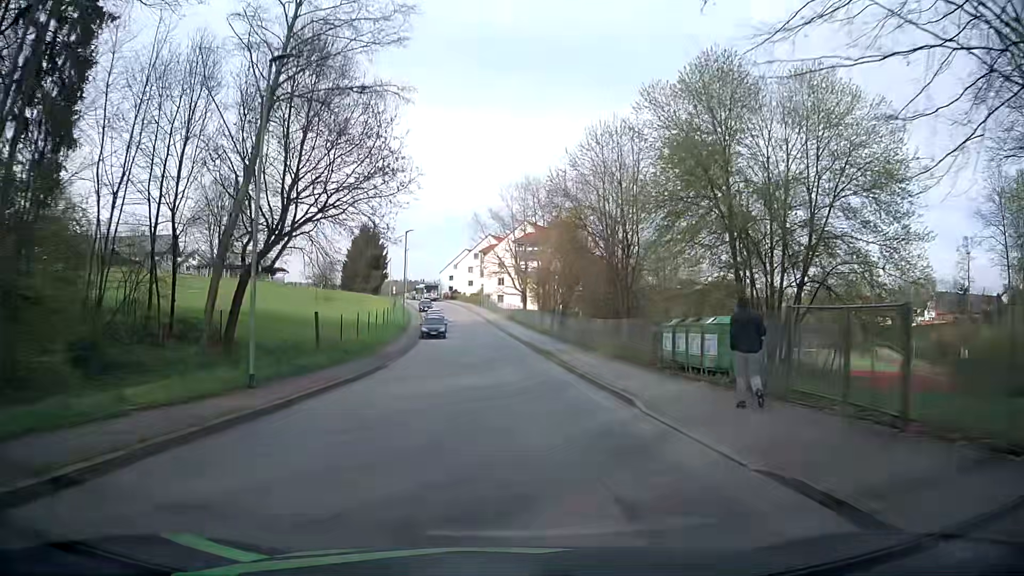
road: unclassified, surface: asphalt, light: Day
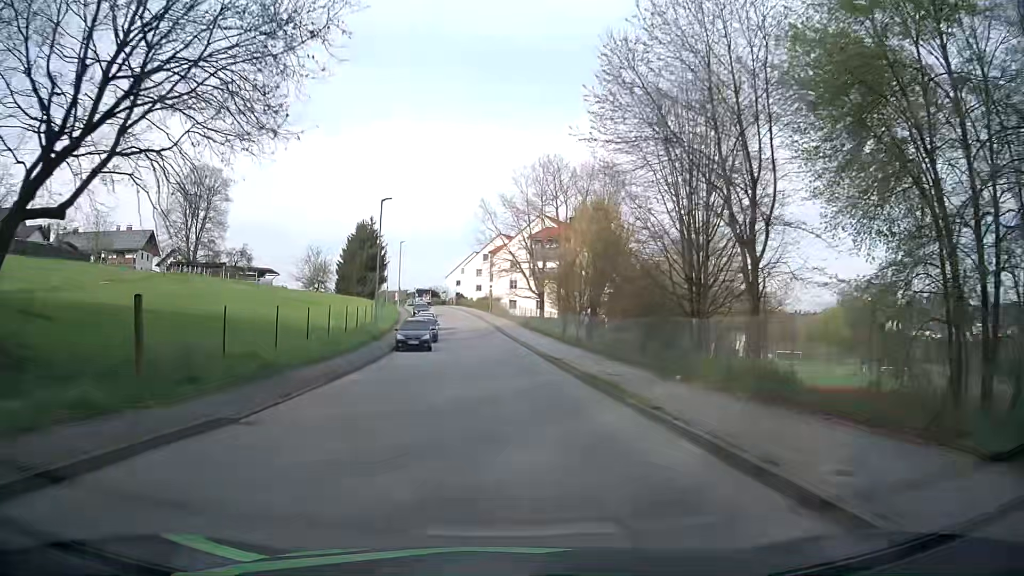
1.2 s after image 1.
(+0.2, +15.3) m; 0°
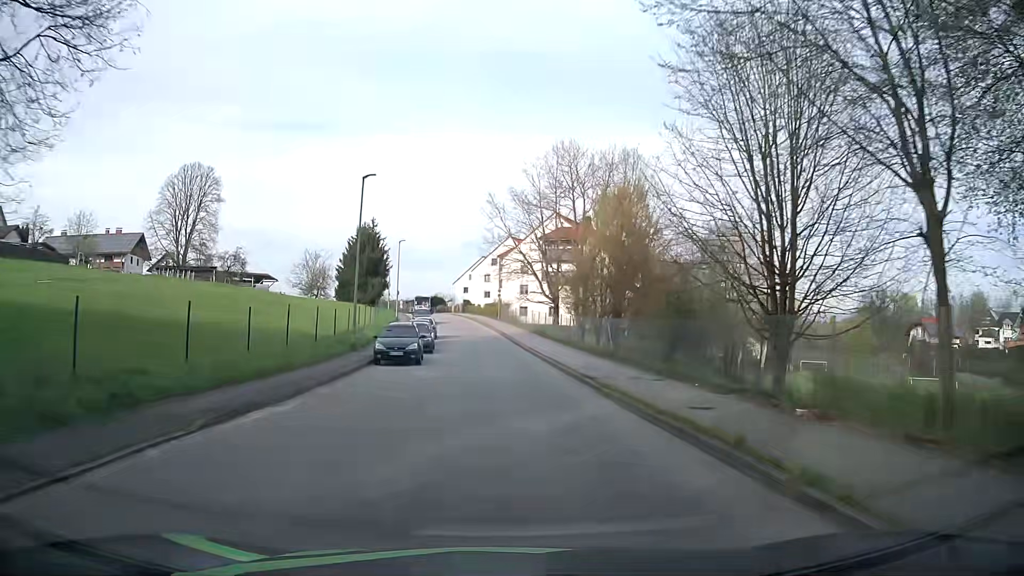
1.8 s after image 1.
(0.0, +7.4) m; 0°
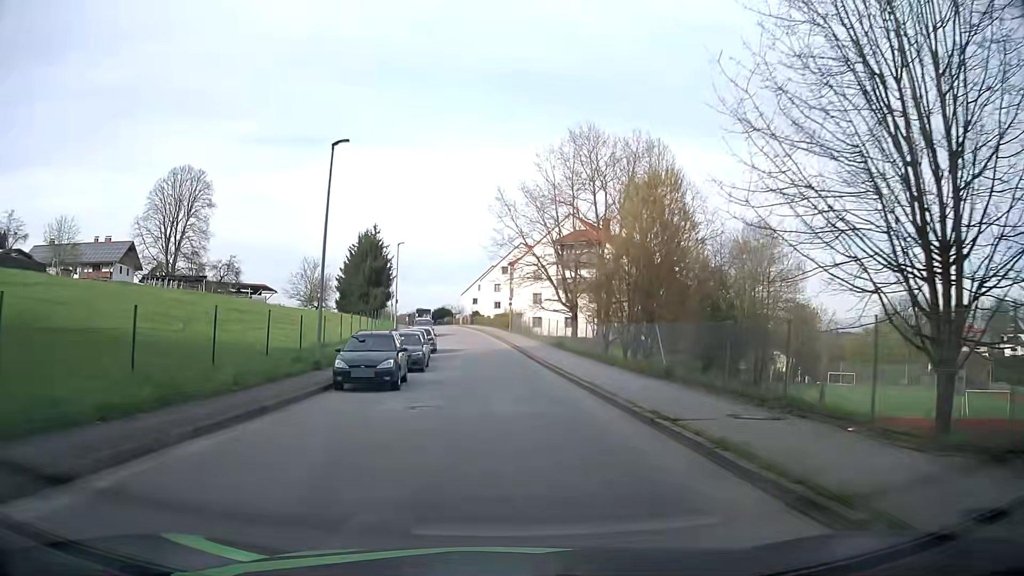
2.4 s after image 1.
(-0.1, +7.3) m; -2°
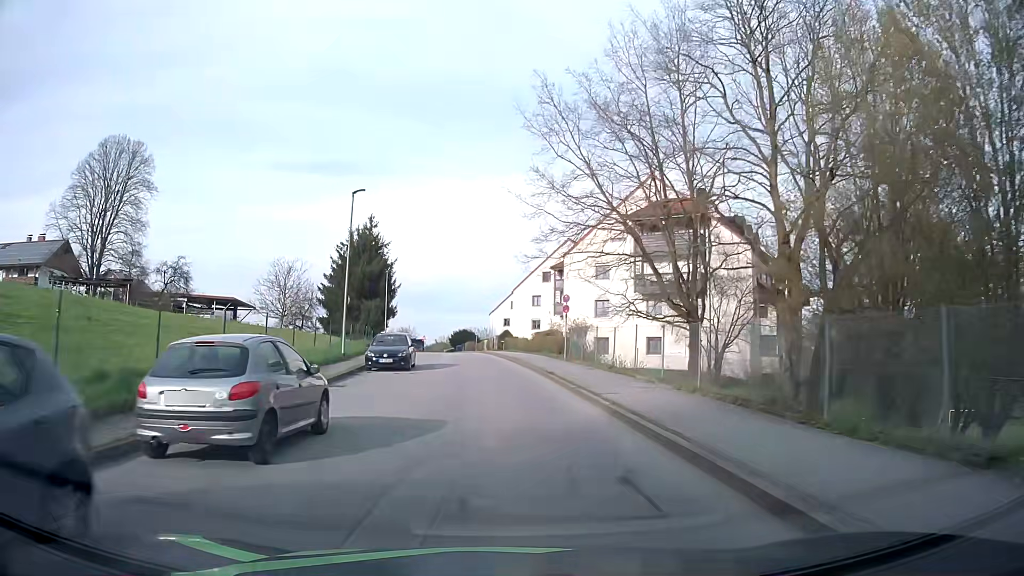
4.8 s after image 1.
(-0.7, +29.2) m; -2°
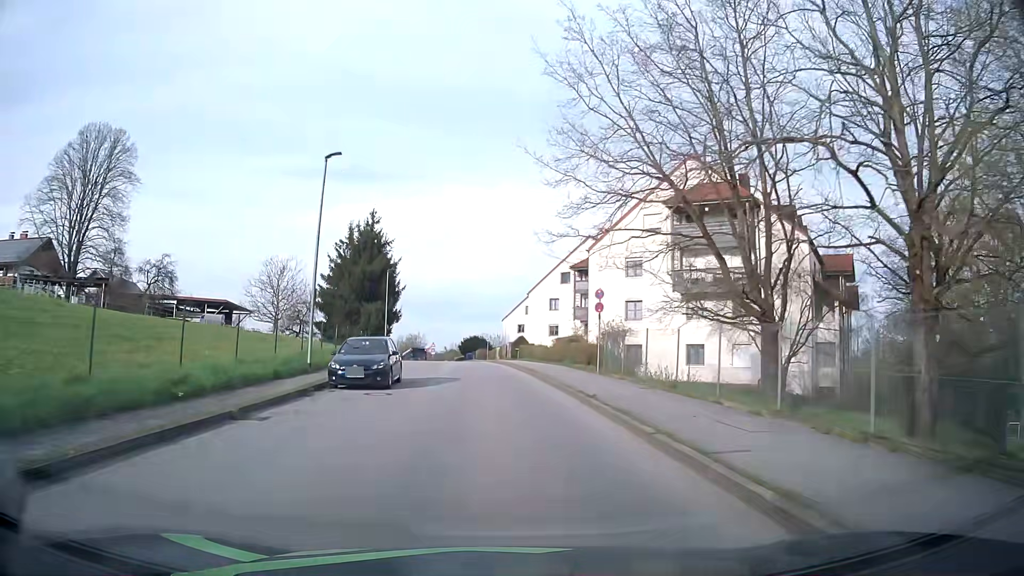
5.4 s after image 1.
(-0.1, +7.4) m; -2°
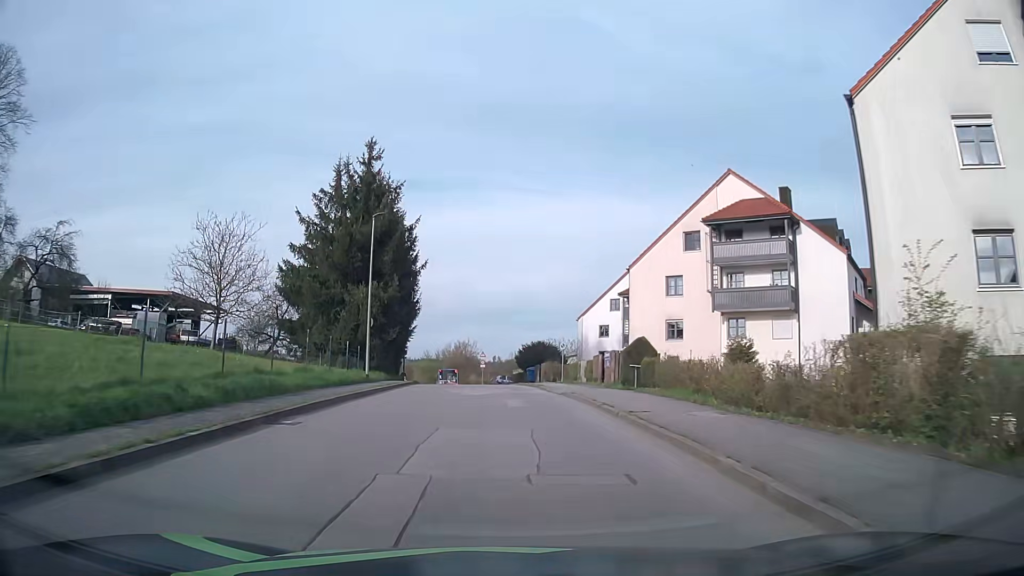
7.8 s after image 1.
(-1.4, +29.7) m; -5°
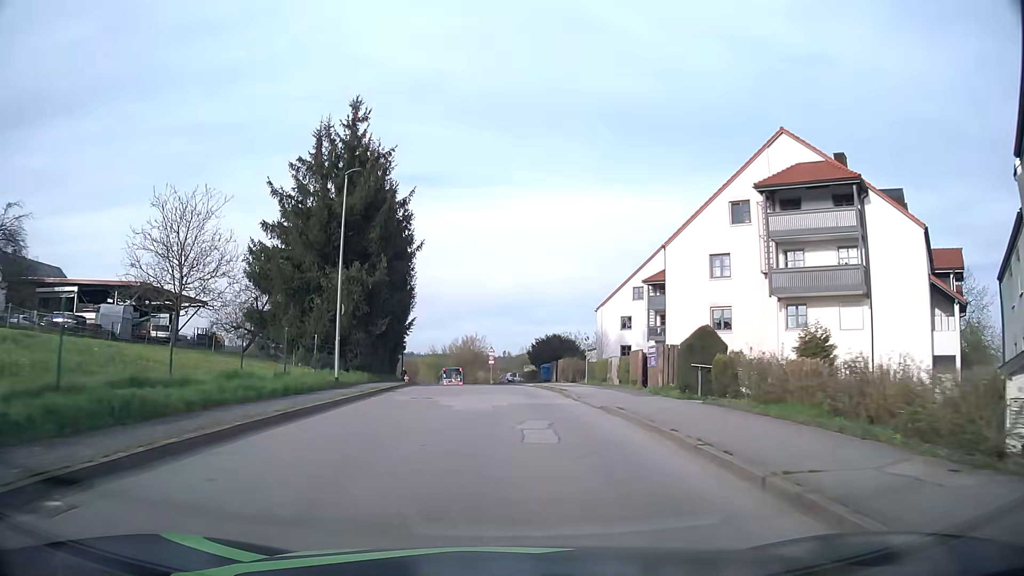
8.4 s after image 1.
(-0.1, +7.5) m; -1°
(0, +10) (0, +20) (-1, +30) (-1, +40) (-2, +50) (-3, +60) (-5, +70) (-7, +80) (-9, +89) (-12, +99) m
